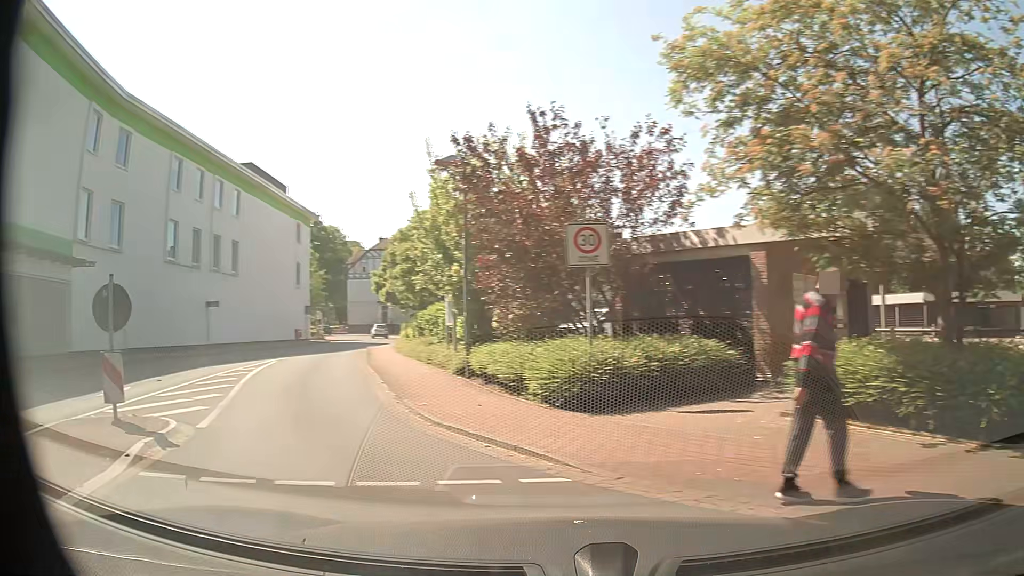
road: residential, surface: asphalt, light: Day
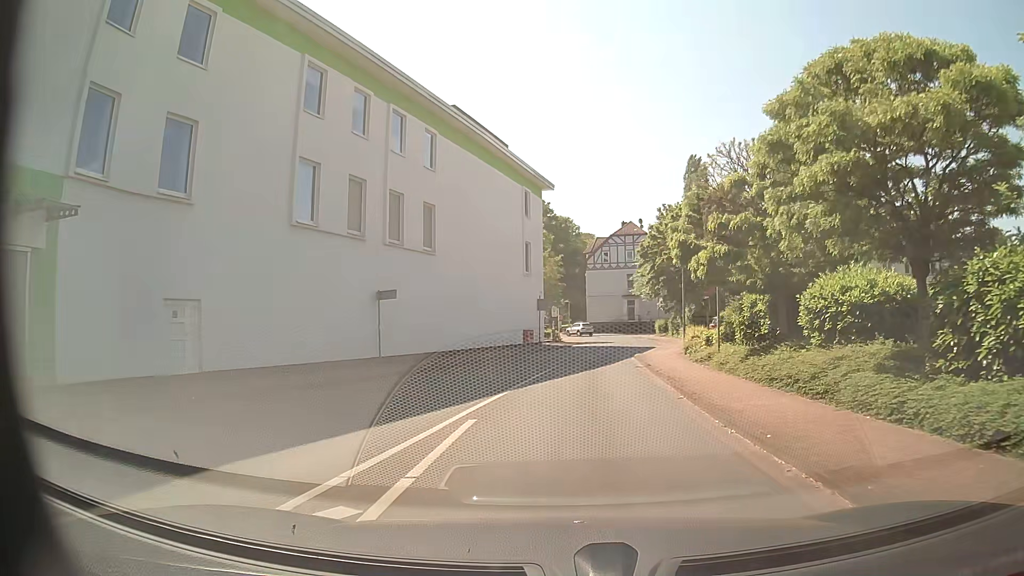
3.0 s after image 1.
(-5.7, +15.2) m; -20°
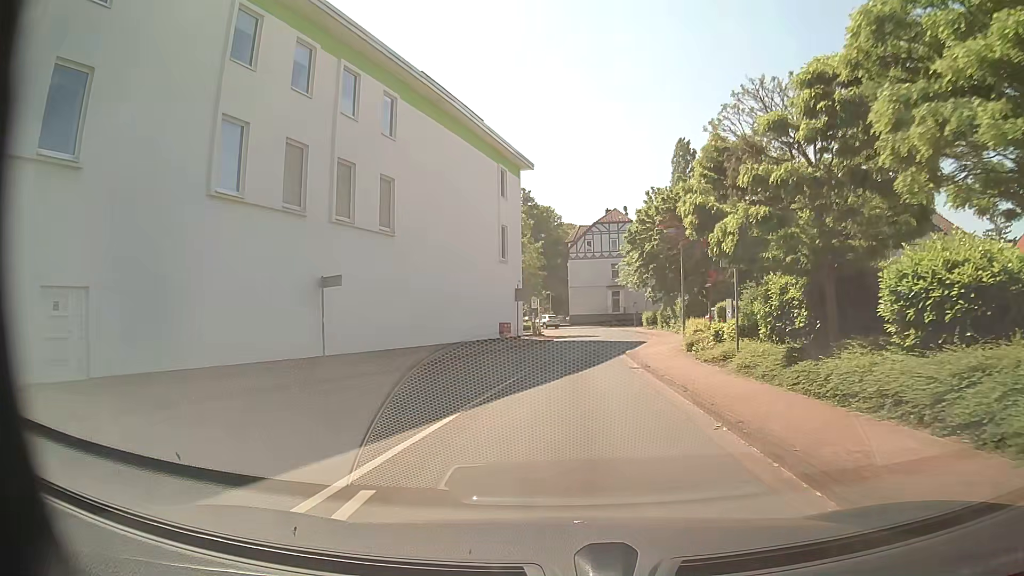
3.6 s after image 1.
(+0.1, +4.7) m; +1°
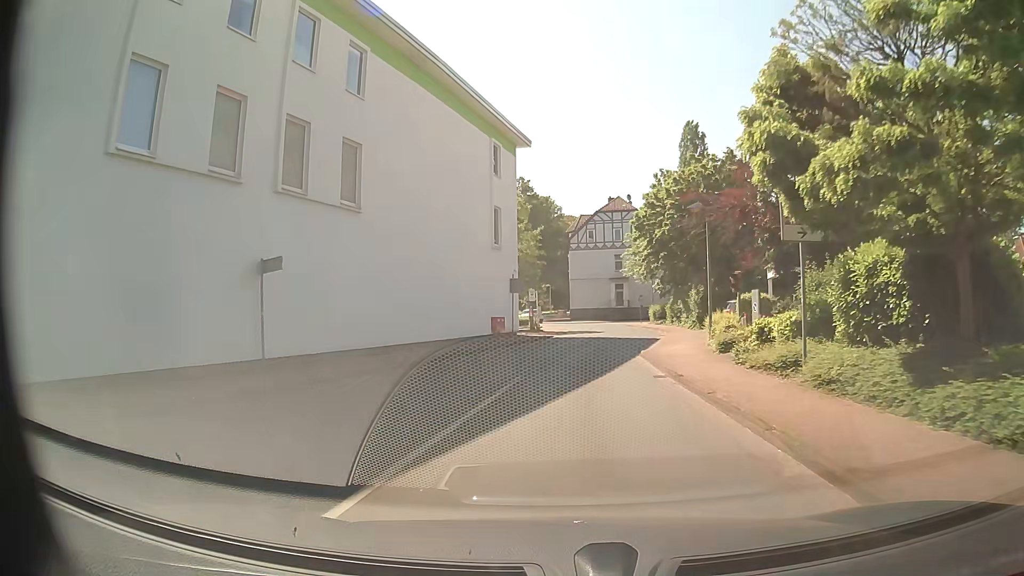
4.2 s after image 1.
(0.0, +5.0) m; 0°
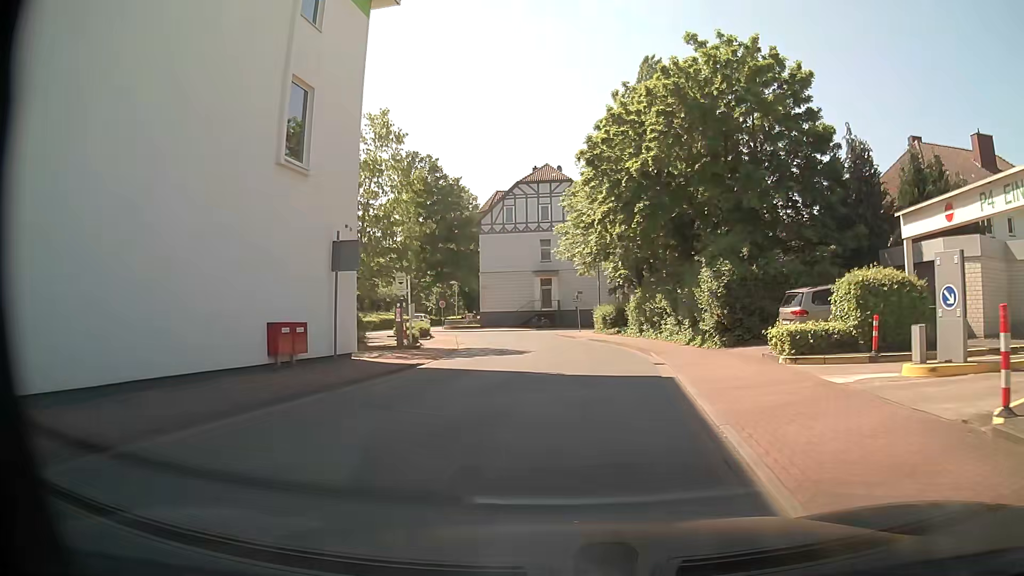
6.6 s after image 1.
(+0.9, +21.4) m; +7°
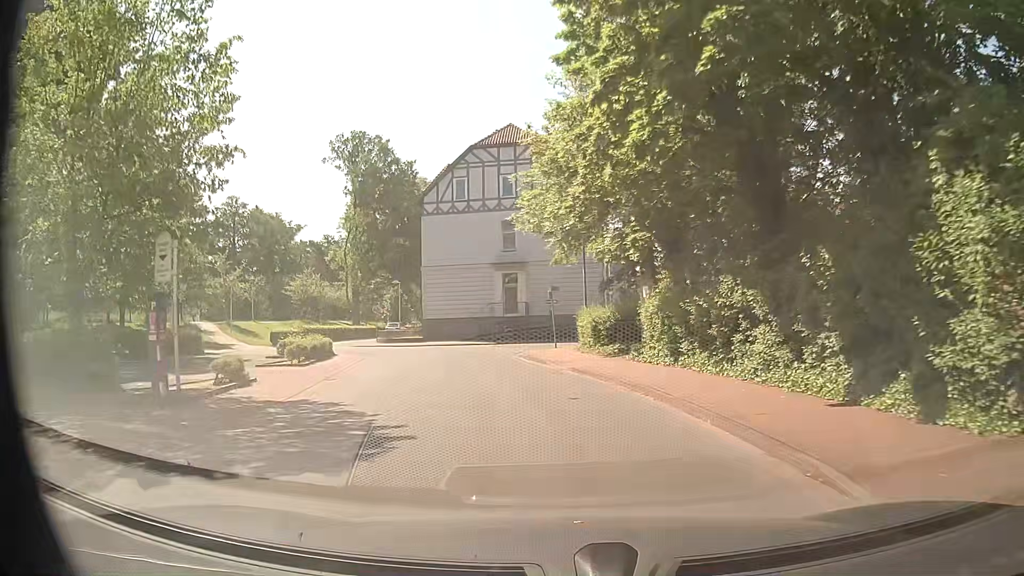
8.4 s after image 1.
(+0.3, +15.9) m; +1°
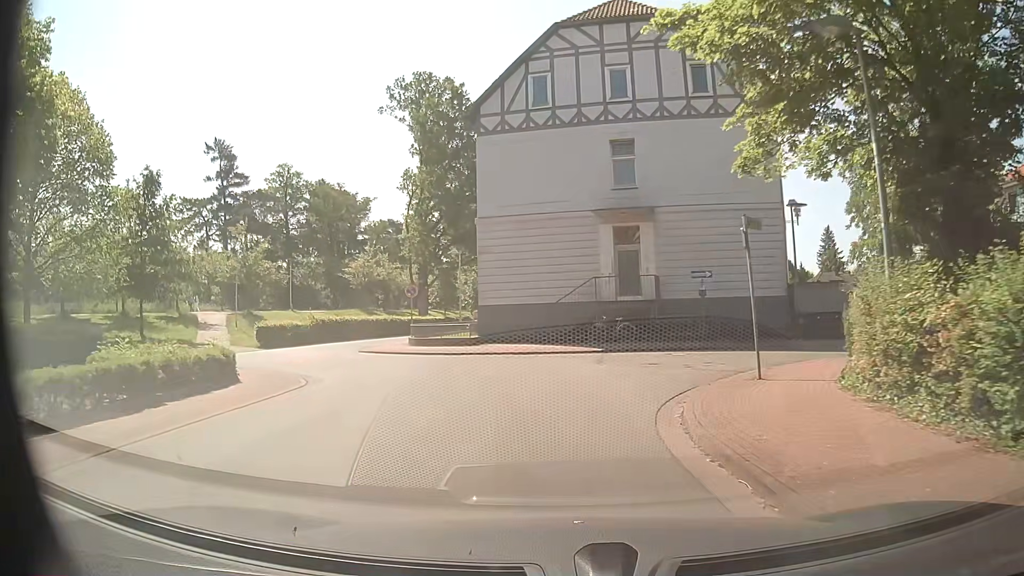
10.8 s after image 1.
(-1.4, +19.2) m; -9°
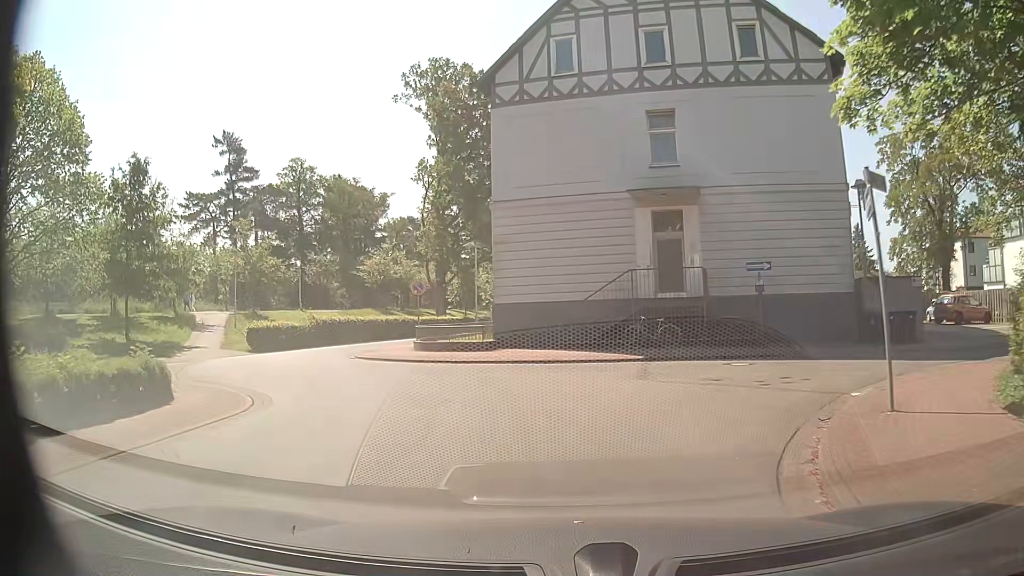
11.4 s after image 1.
(-0.1, +4.0) m; -2°
(-1, +10) (-5, +19) (-9, +28) (-9, +38) (-6, +47) (-4, +57) (-2, +67) (0, +77) (+3, +86) (+5, +96) m
